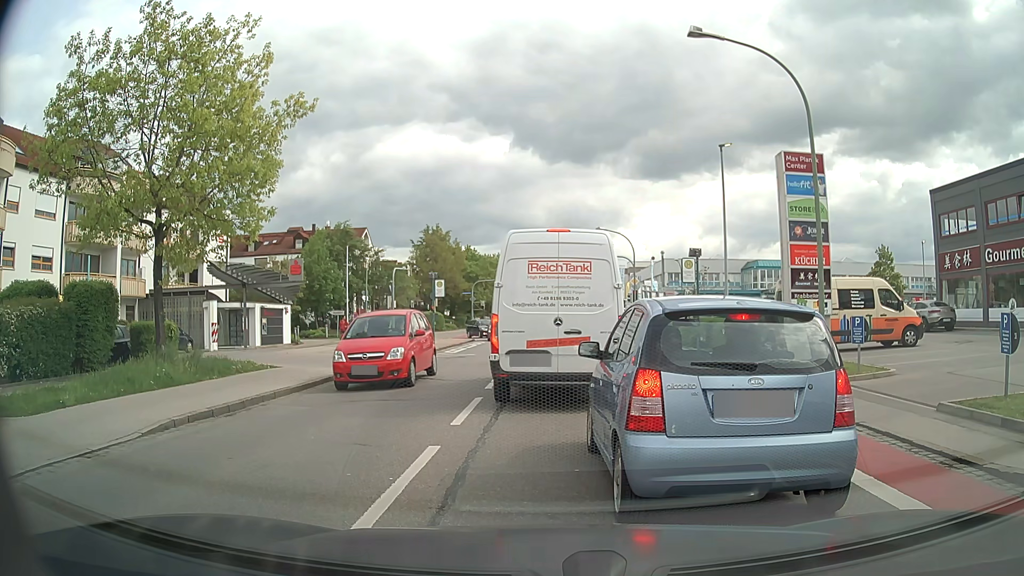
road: tertiary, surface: asphalt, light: Day
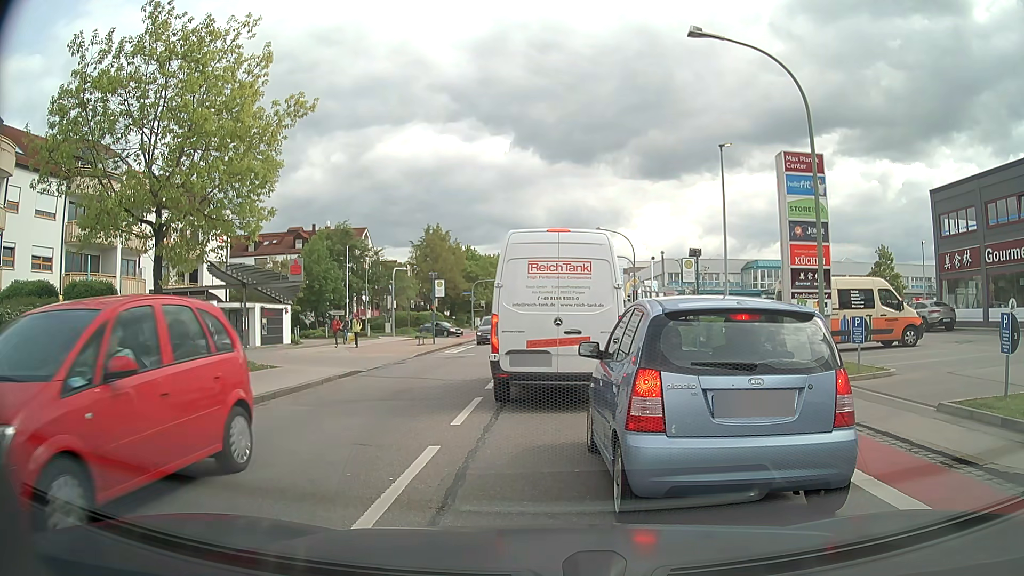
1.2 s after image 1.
(0.0, 0.0) m; 0°
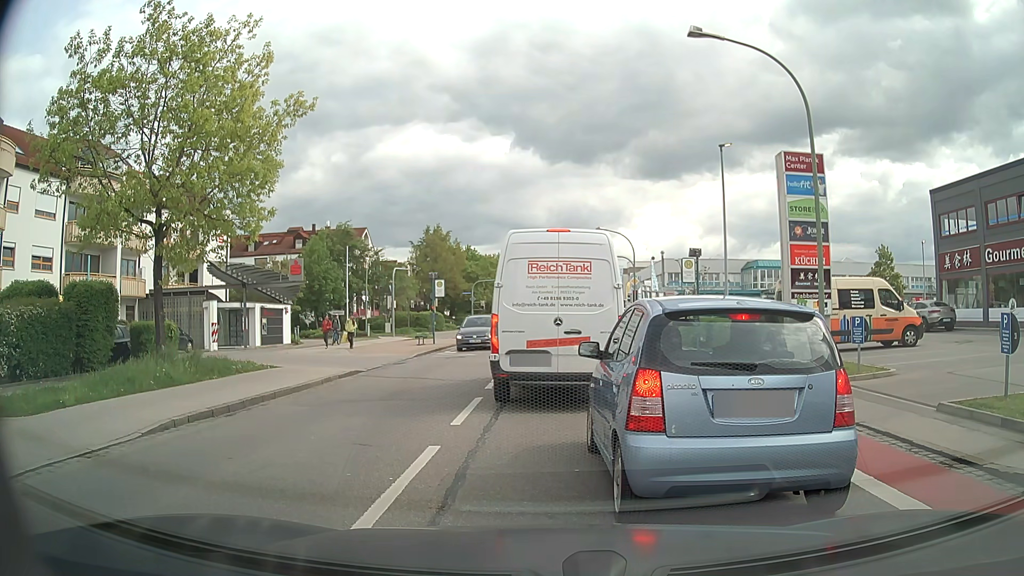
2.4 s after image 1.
(0.0, 0.0) m; 0°
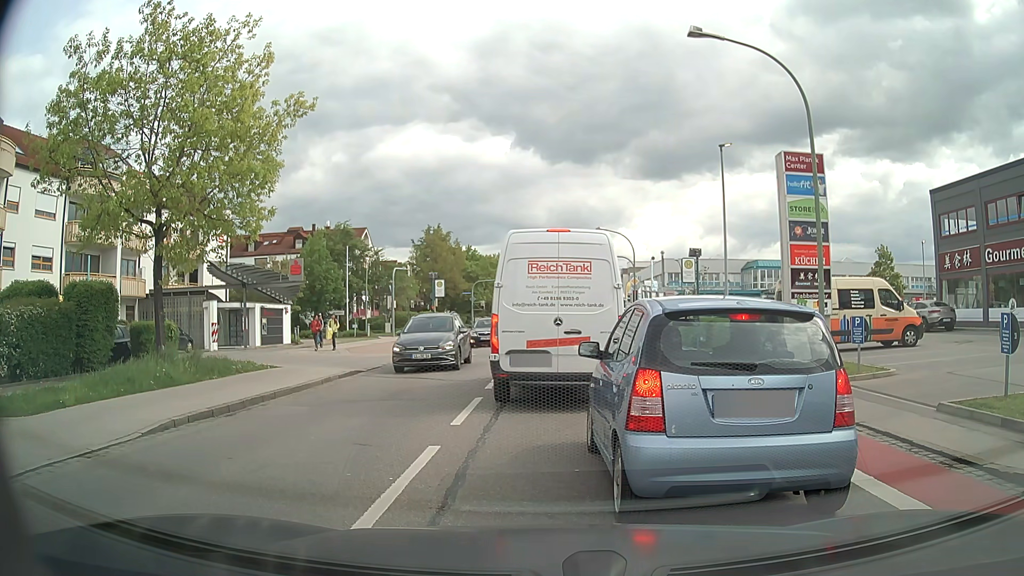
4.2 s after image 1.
(0.0, 0.0) m; 0°
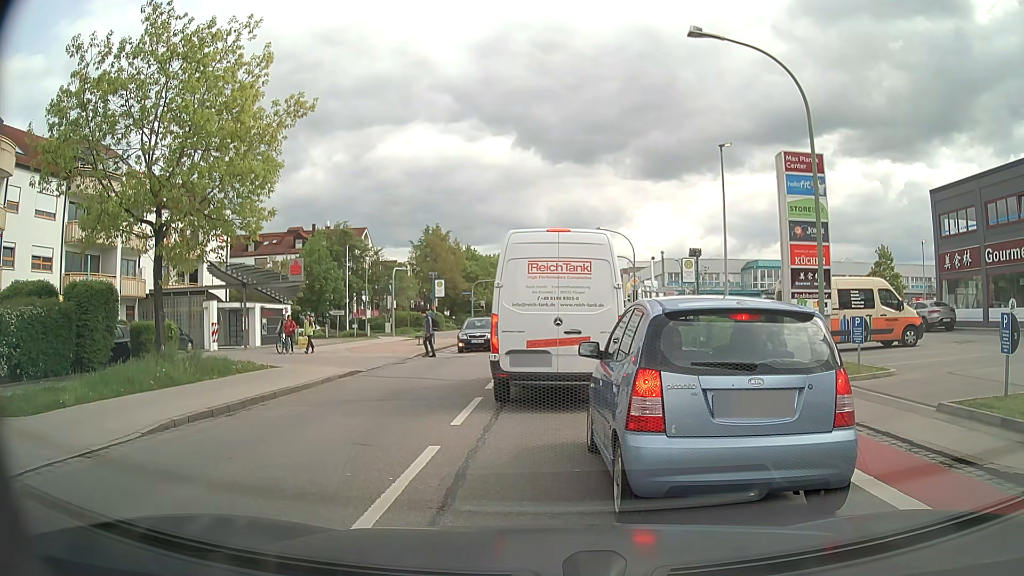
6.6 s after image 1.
(0.0, 0.0) m; 0°
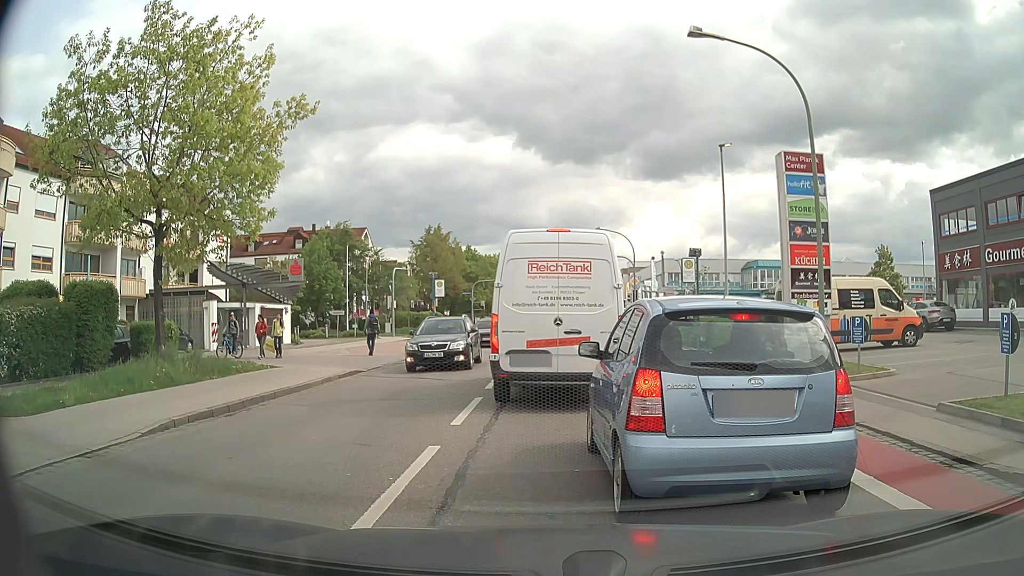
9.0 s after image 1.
(0.0, 0.0) m; 0°
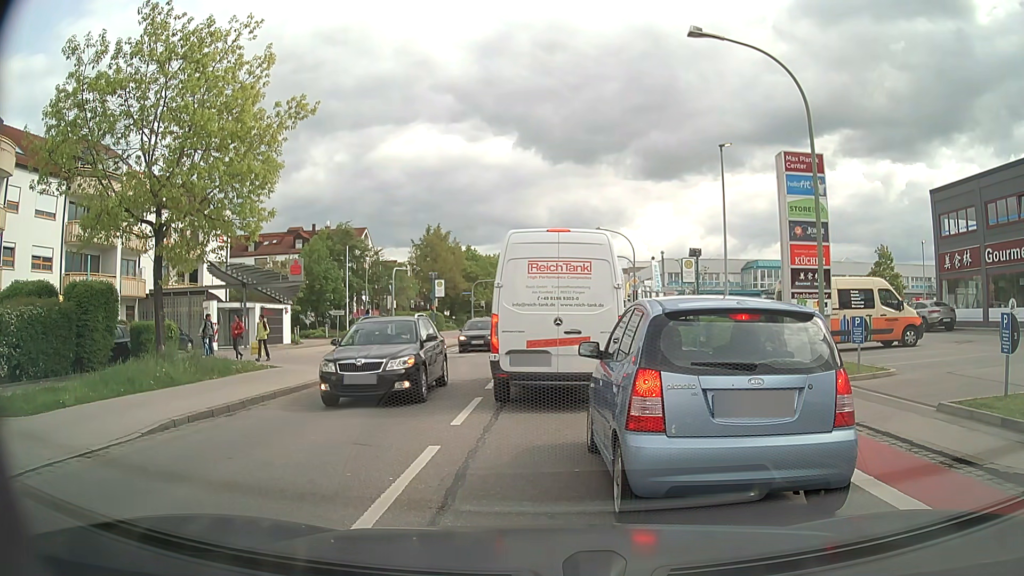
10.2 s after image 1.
(0.0, 0.0) m; 0°
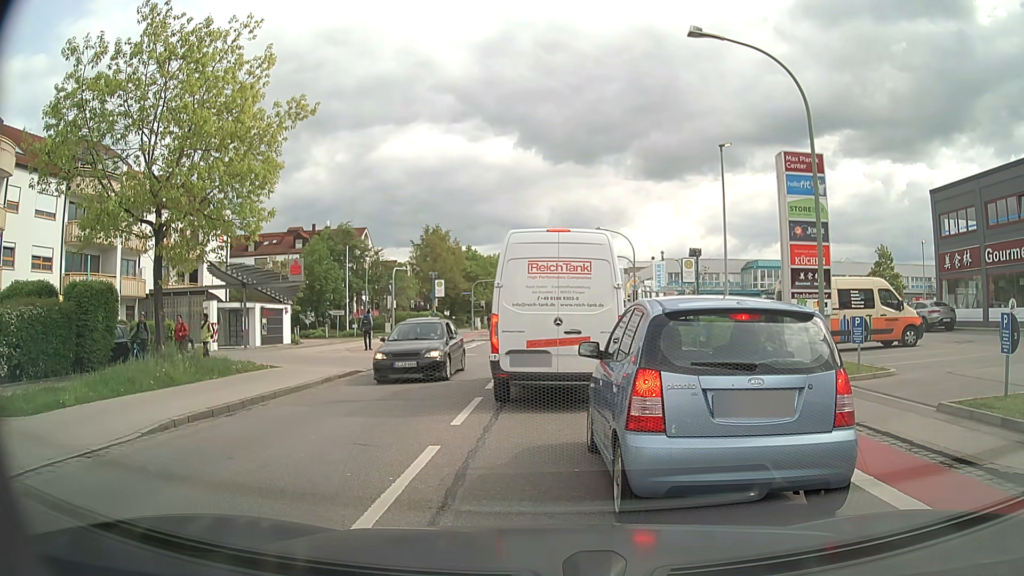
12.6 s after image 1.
(0.0, 0.0) m; 0°
